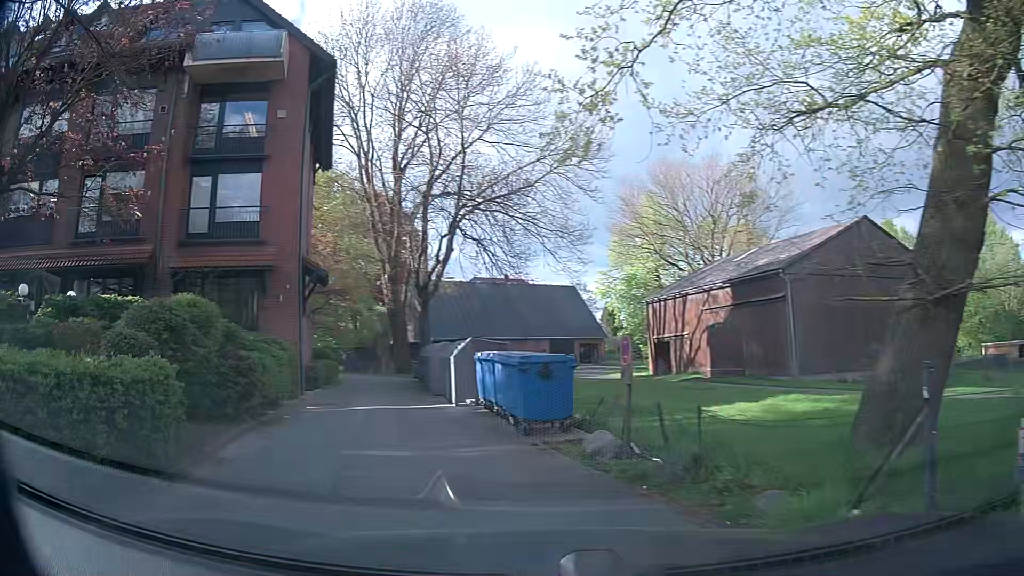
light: Day
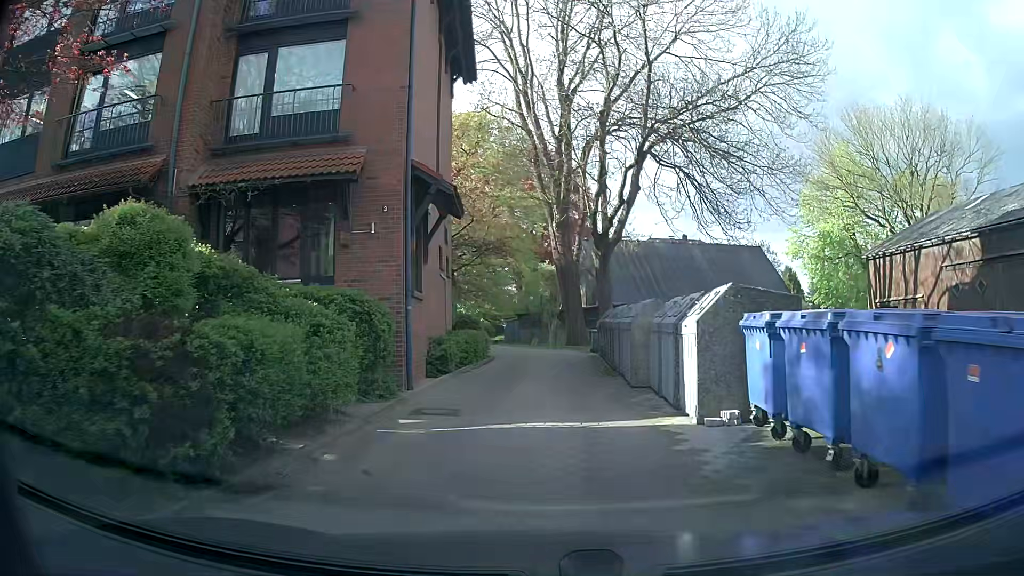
(-1.7, +8.4) m; -15°
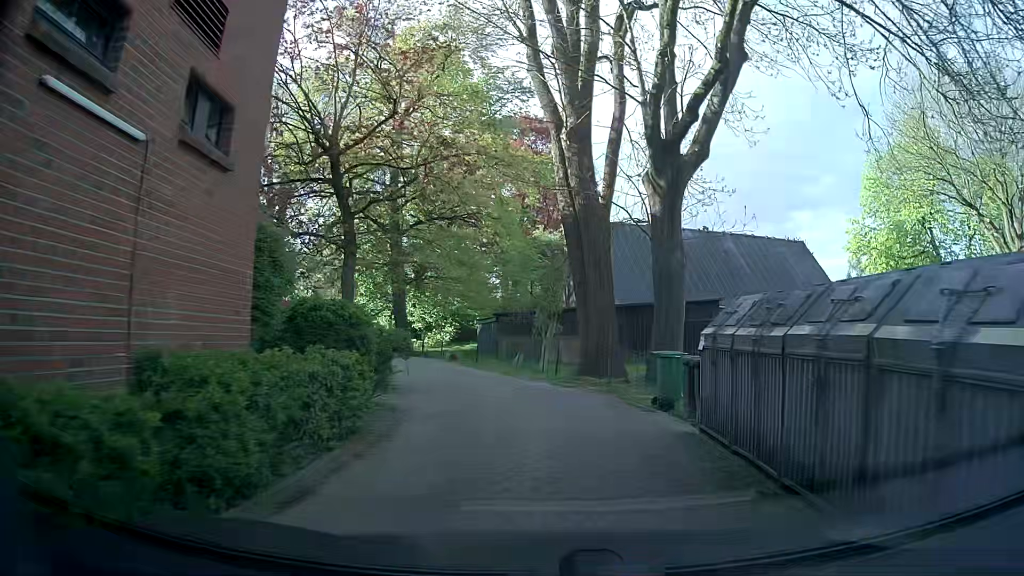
(-0.3, +17.0) m; 0°
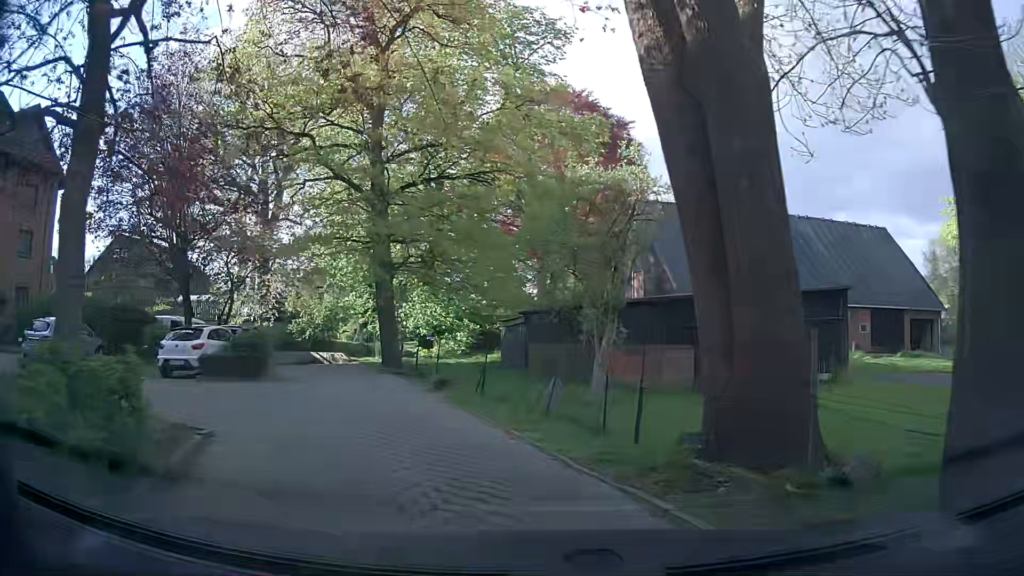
(-0.2, +10.5) m; -1°
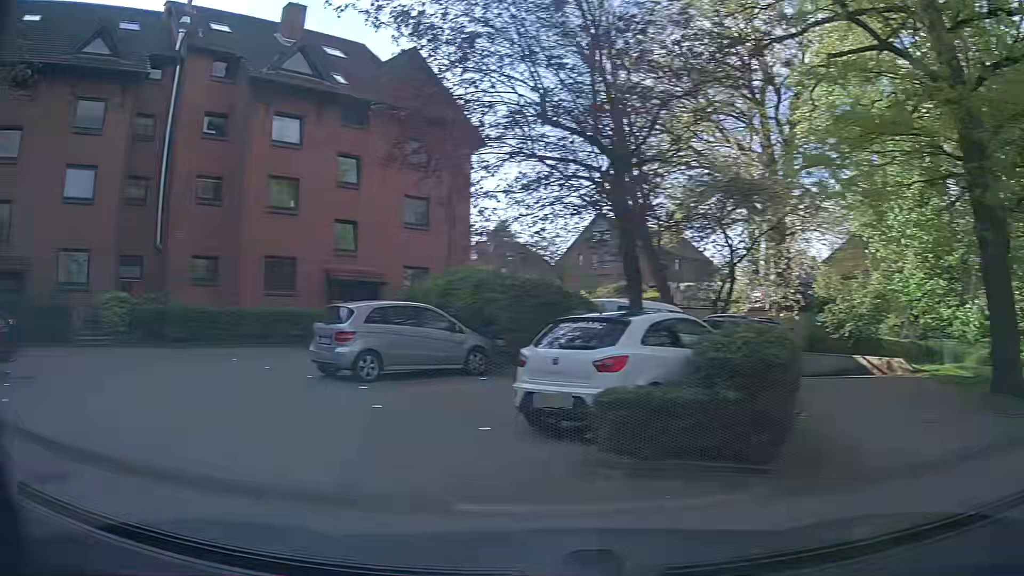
(-3.4, +10.7) m; -45°
